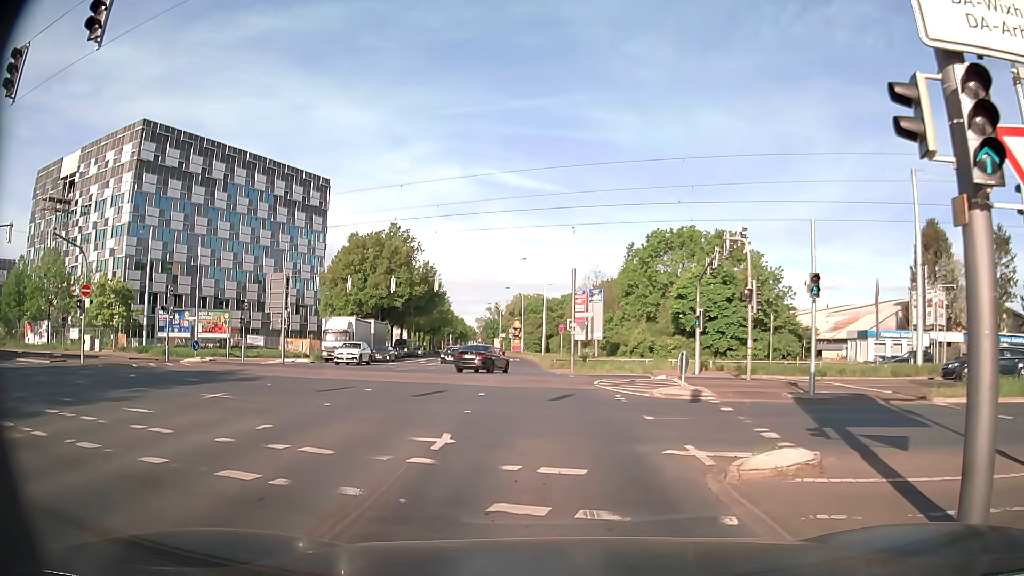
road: secondary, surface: asphalt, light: Day
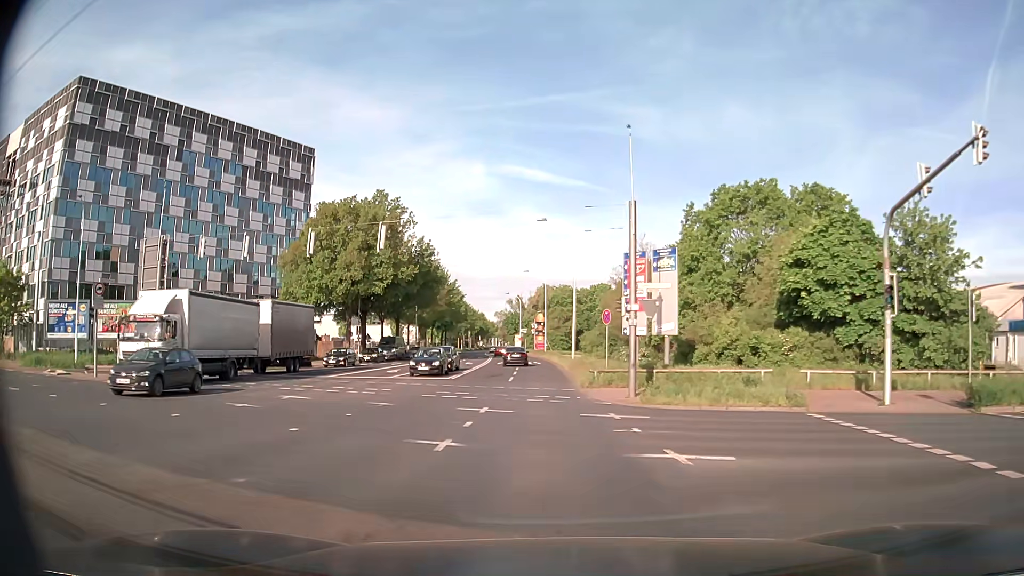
(-0.6, +21.3) m; -2°
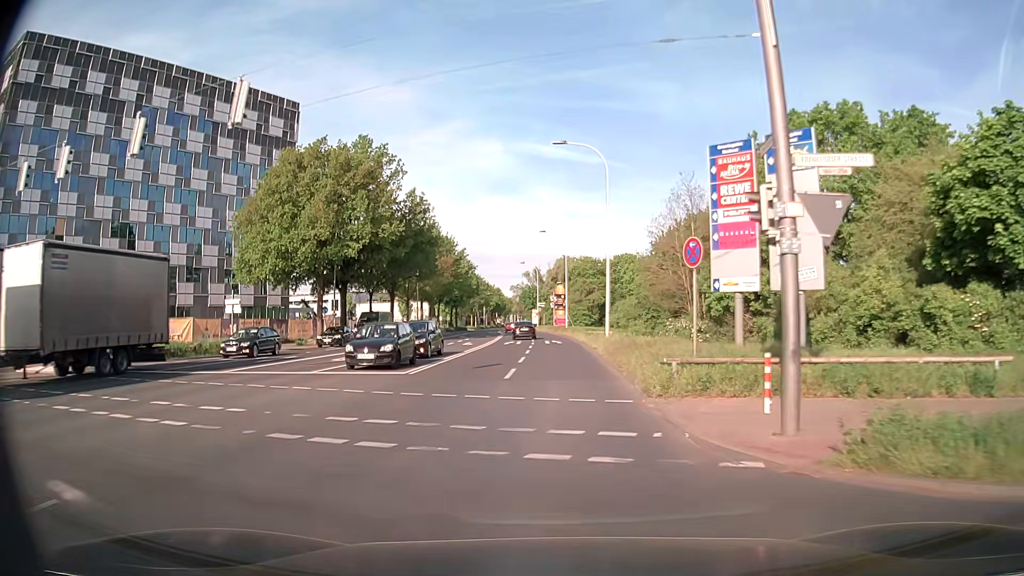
(-0.3, +13.8) m; -2°
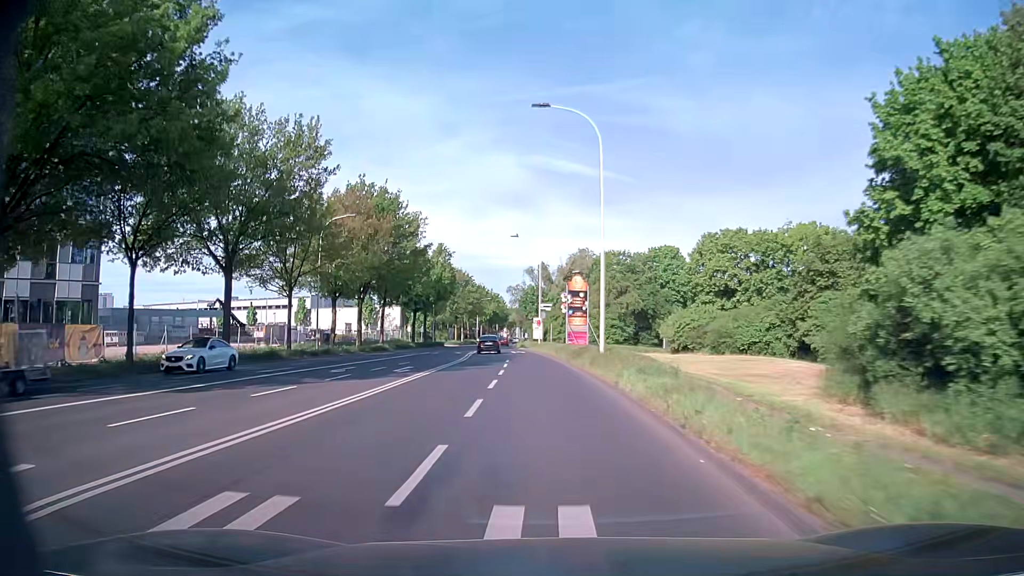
(-0.3, +42.3) m; -1°
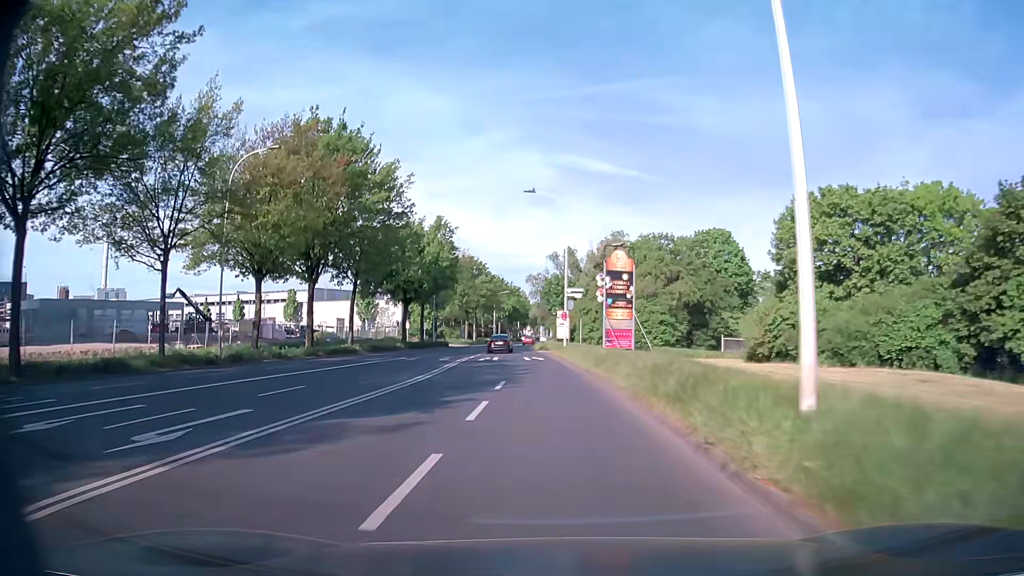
(-0.3, +18.8) m; -2°
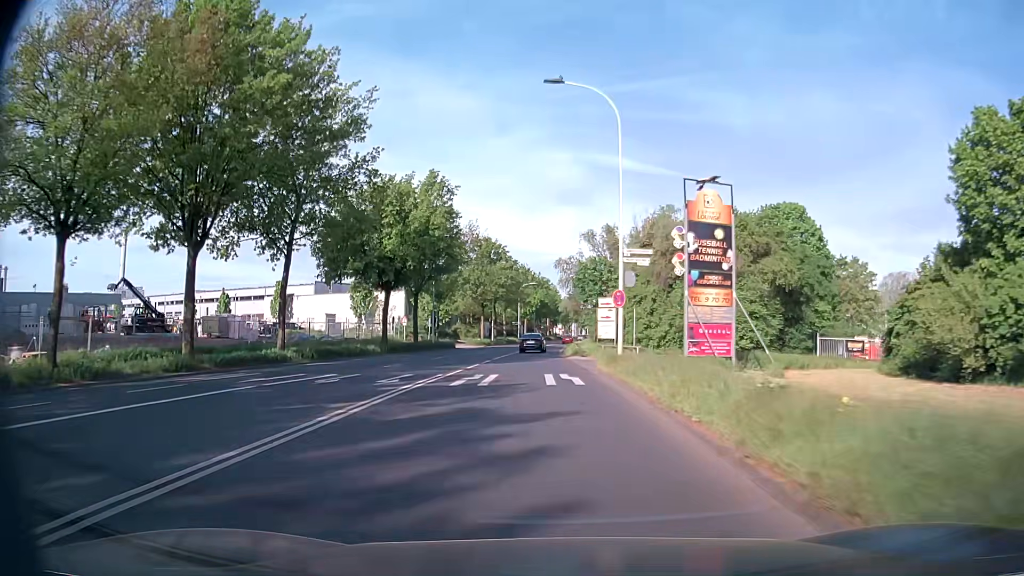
(-0.5, +18.8) m; -3°
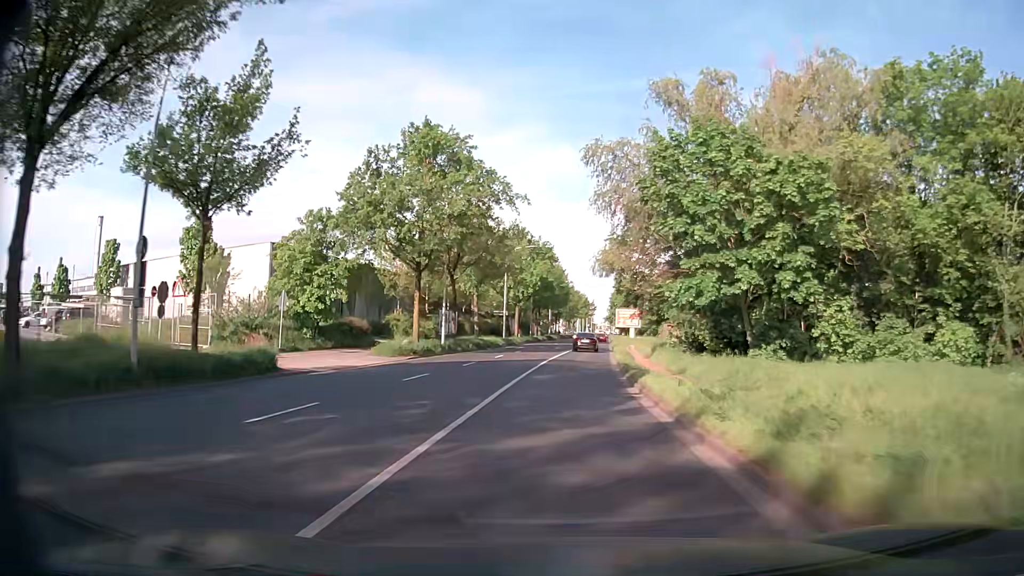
(-1.5, +46.3) m; 0°
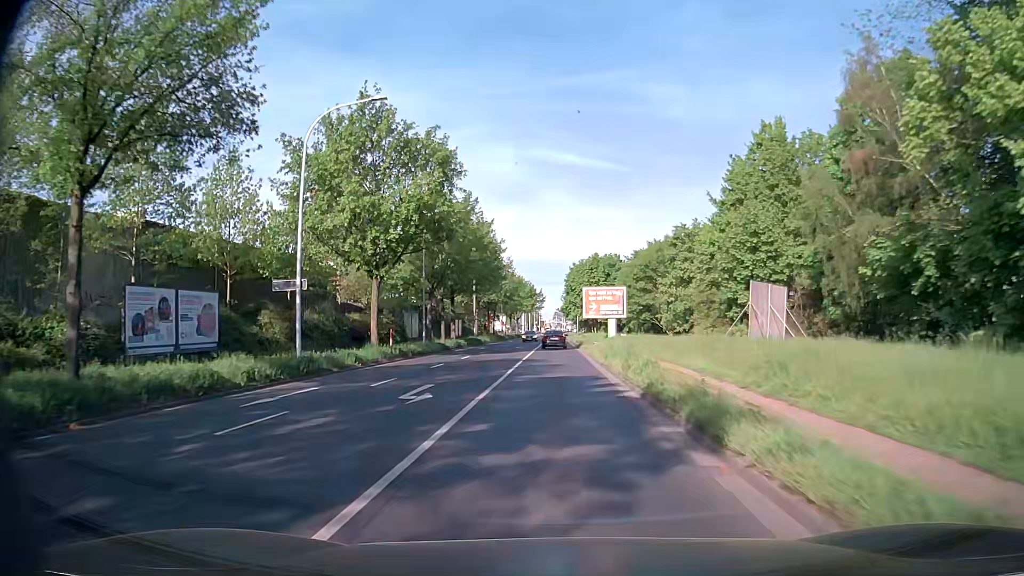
(+2.4, +45.1) m; +5°
(0, +10) (0, +20) (0, +30) (0, +40) (0, +50) (0, +60) (0, +70) (0, +80) (0, +90) (0, +100) m
